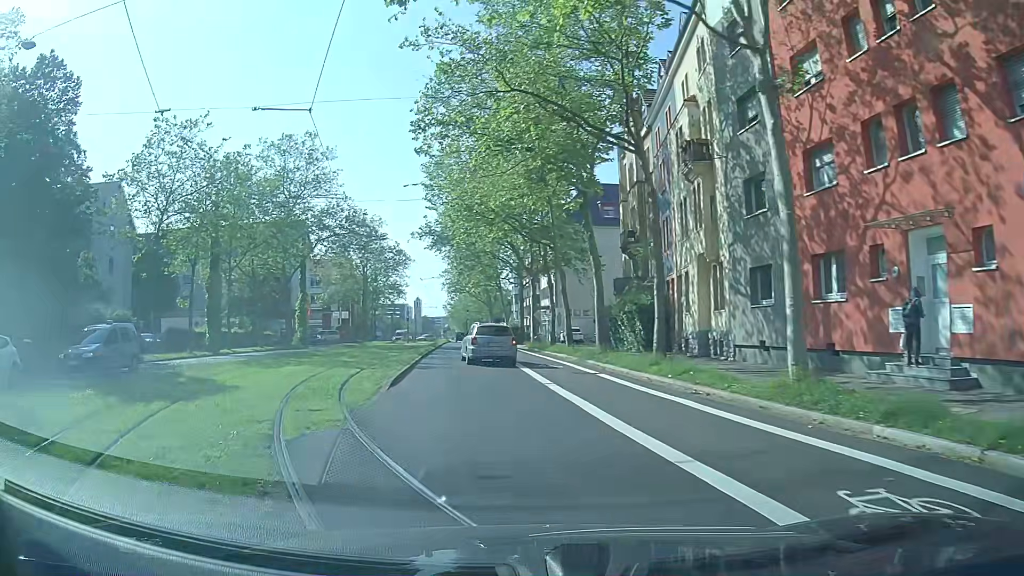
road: secondary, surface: asphalt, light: Day
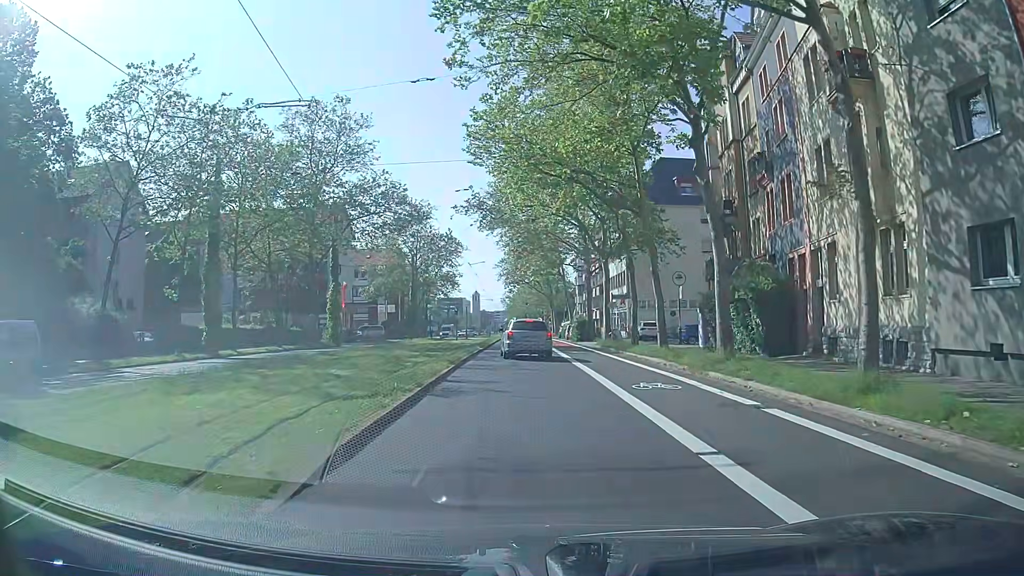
(-0.4, +9.5) m; -4°
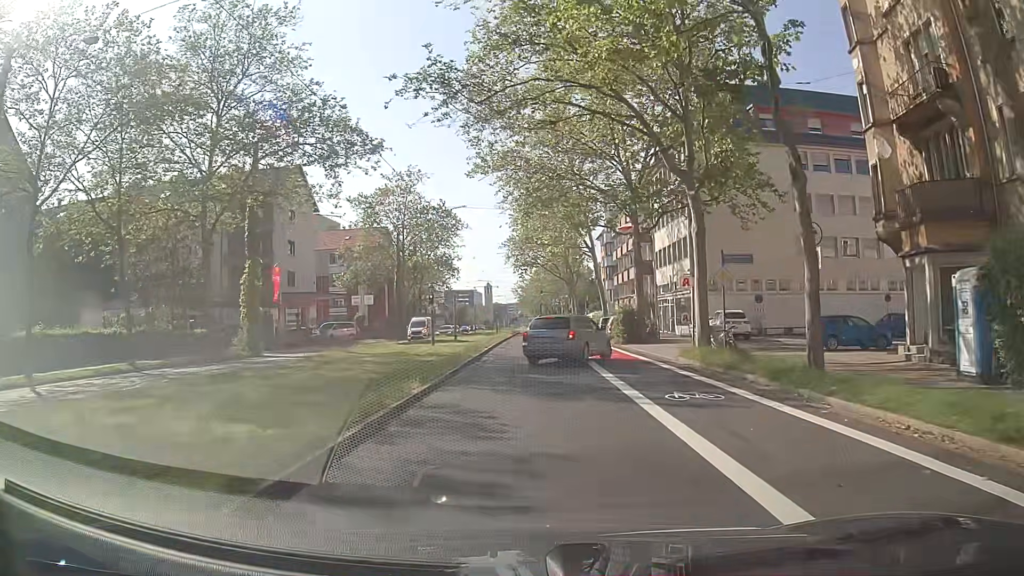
(-0.1, +21.1) m; -1°
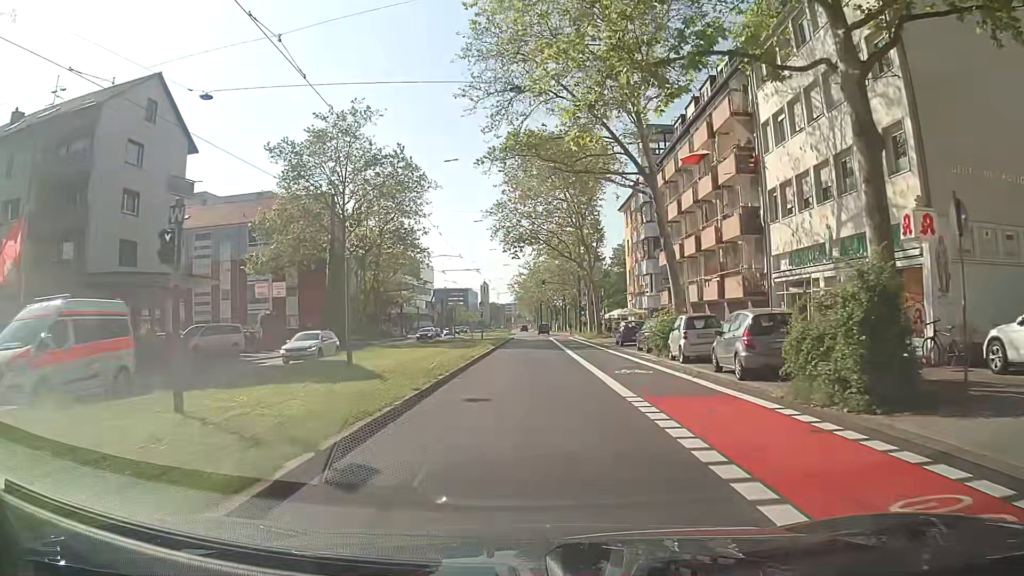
(+0.3, +27.3) m; +1°
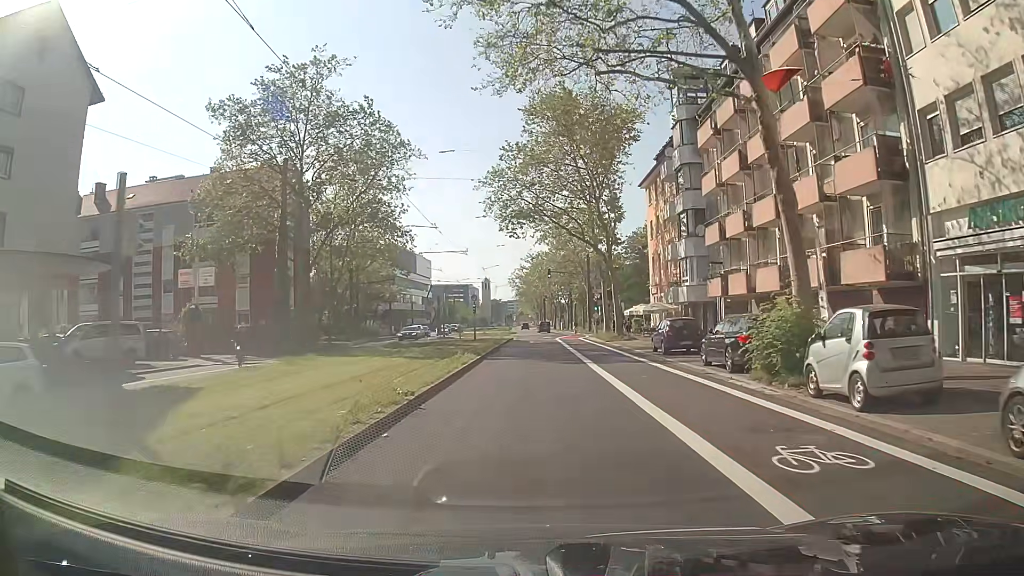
(-0.1, +12.2) m; 0°
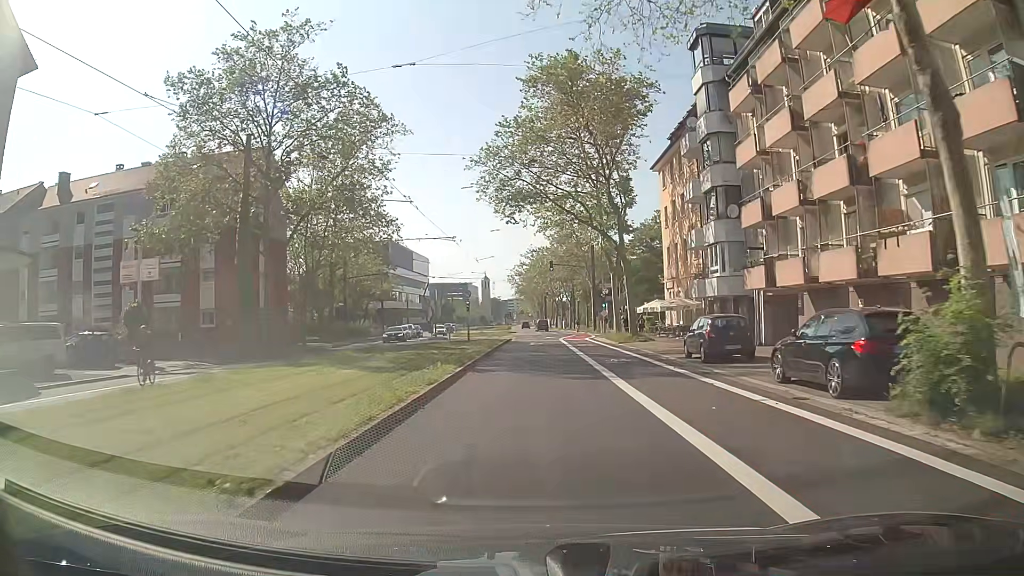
(-0.1, +6.3) m; 0°
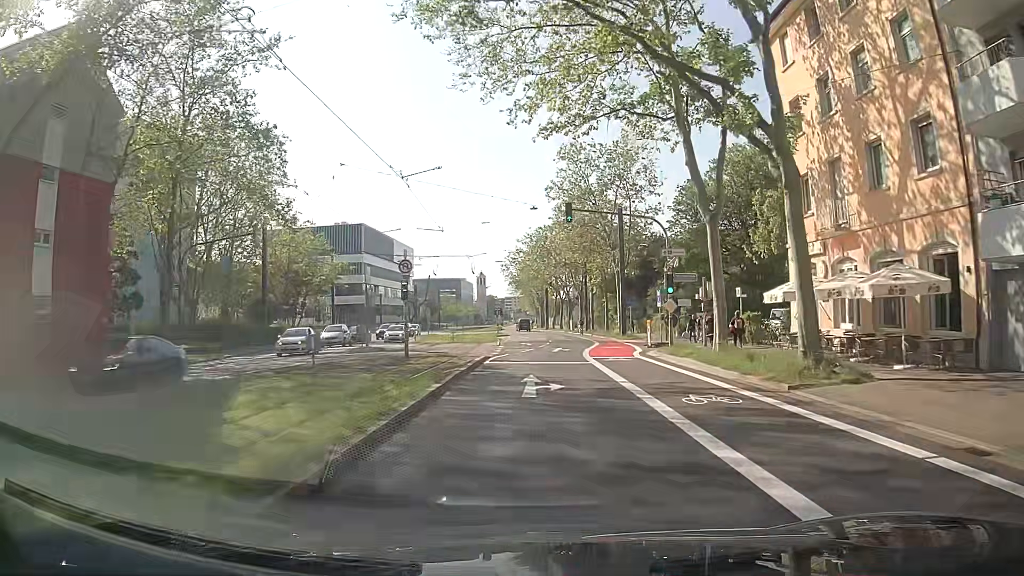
(-0.4, +26.4) m; -1°
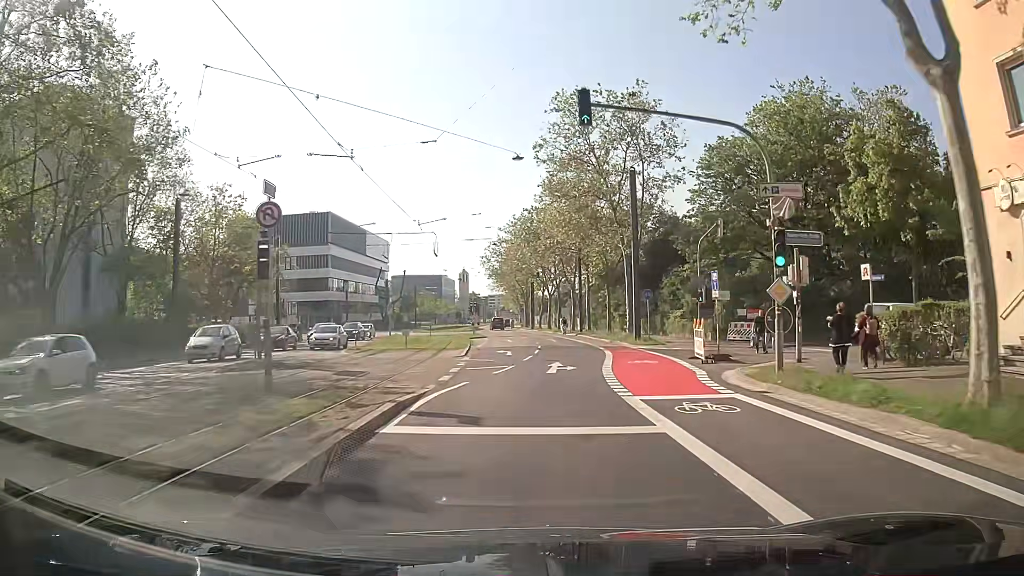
(+0.1, +13.7) m; +1°
(0, +10) (+1, +20) (+1, +30) (+2, +40) (+2, +50) (+1, +60) (0, +70) (-1, +80) (-3, +90) (-4, +100) m
